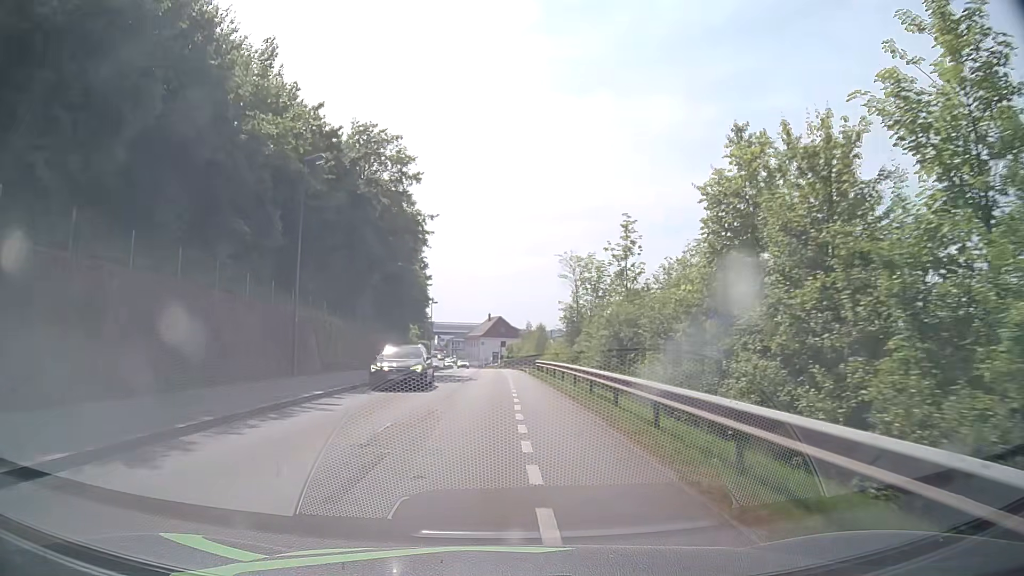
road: residential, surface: asphalt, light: Day
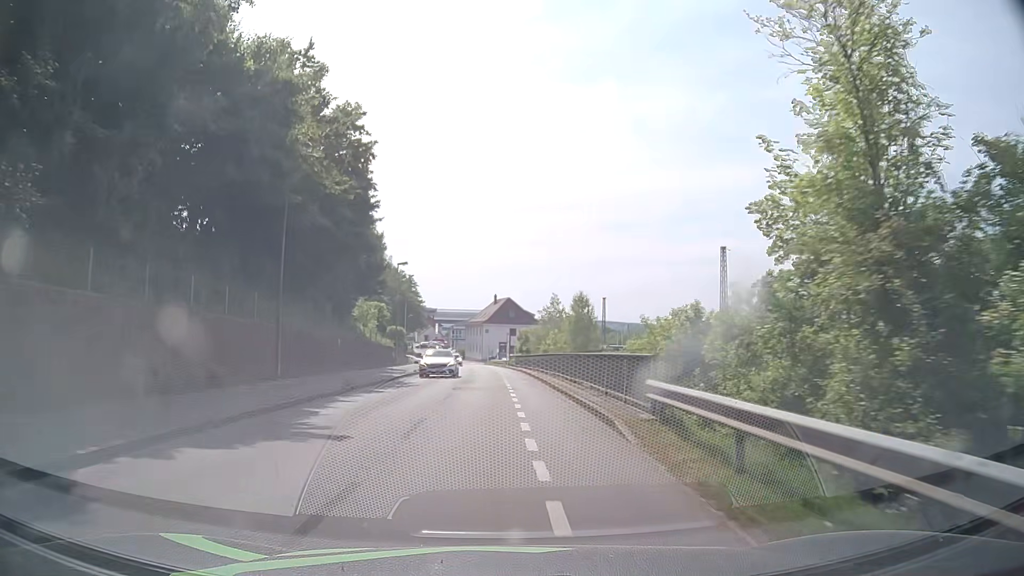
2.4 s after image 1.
(-0.4, +32.1) m; -1°
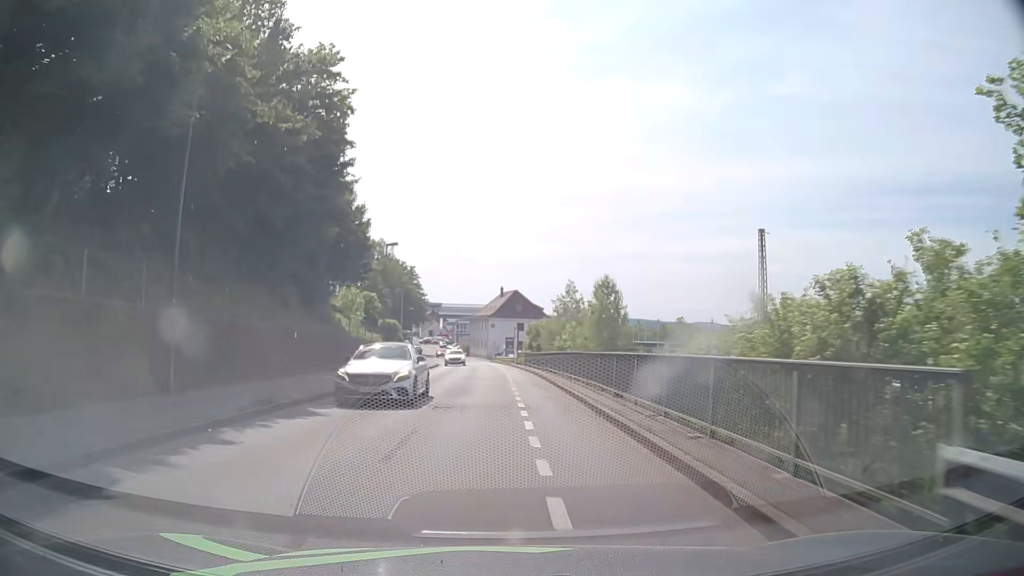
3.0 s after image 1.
(0.0, +7.9) m; 0°
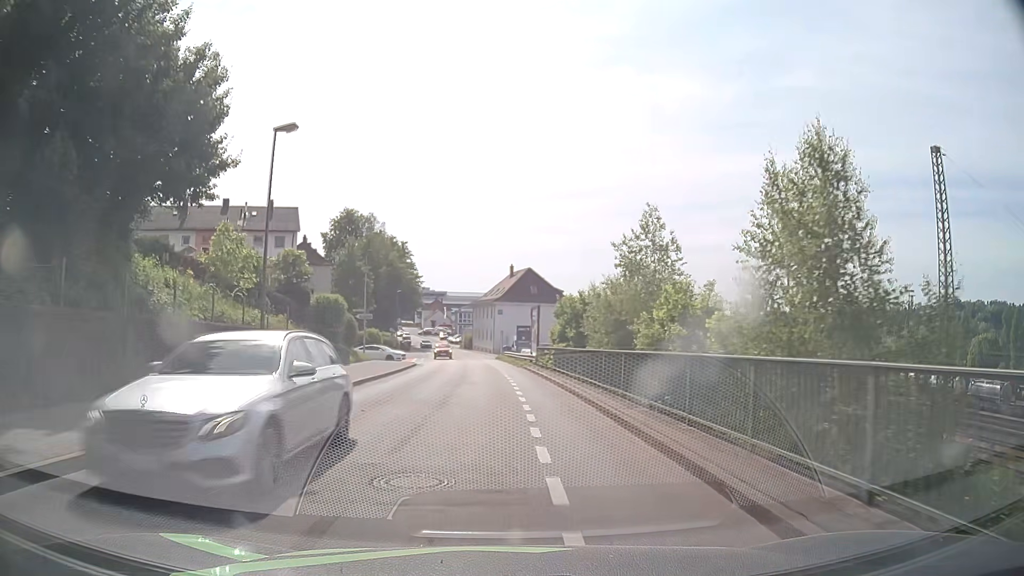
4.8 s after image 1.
(-0.2, +23.5) m; -1°
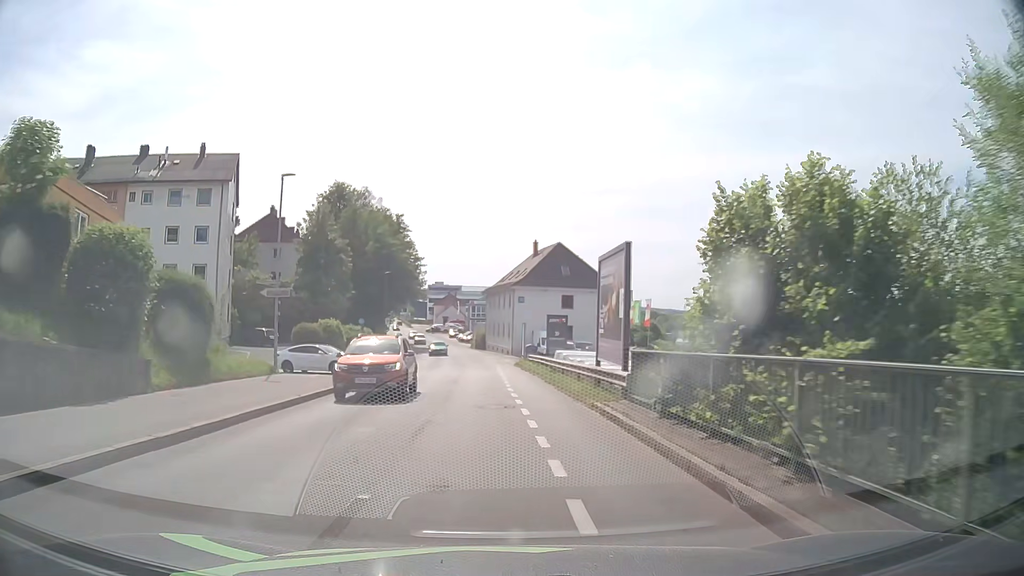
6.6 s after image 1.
(-0.4, +23.1) m; -2°
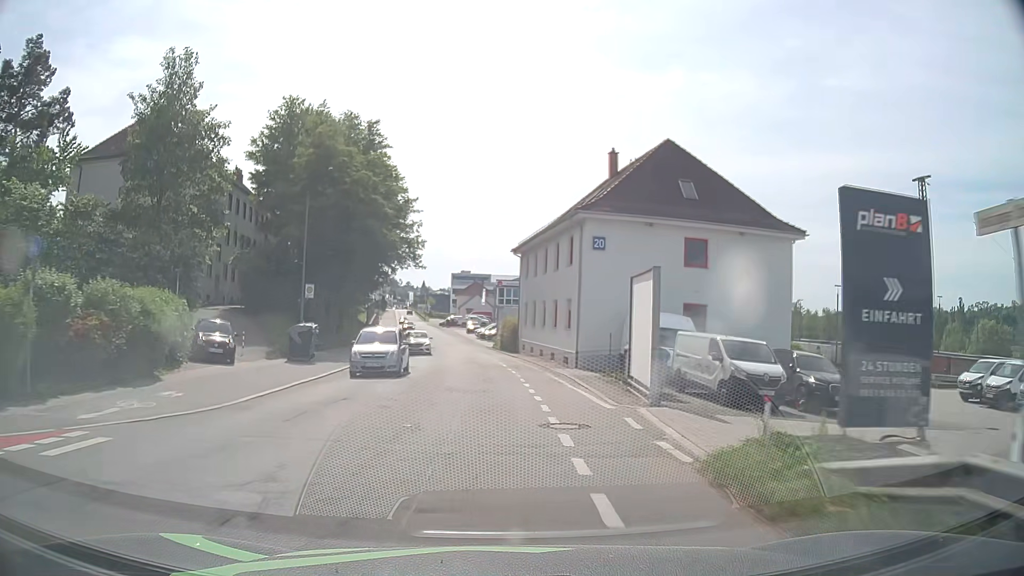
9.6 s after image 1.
(-0.5, +38.1) m; -2°
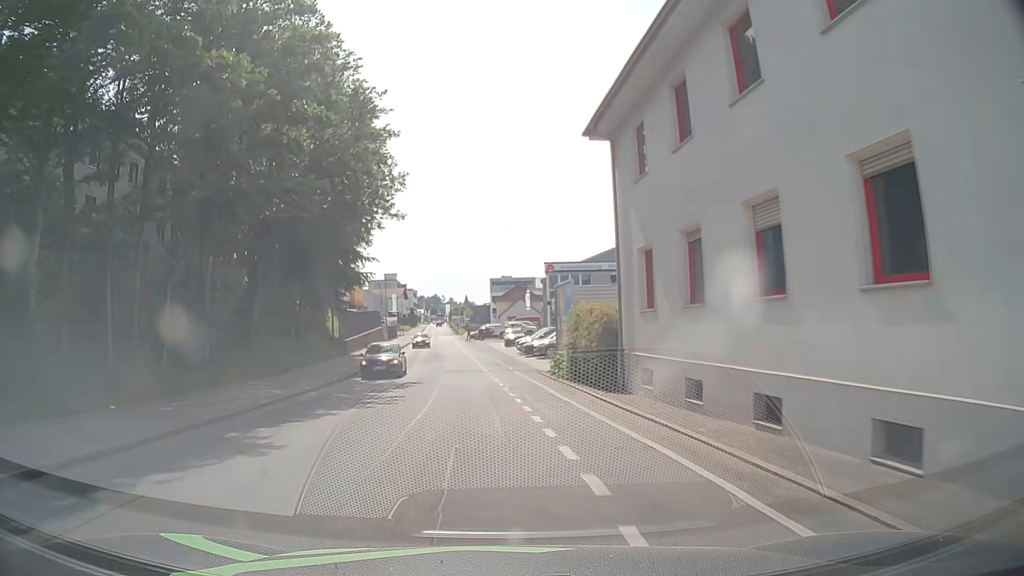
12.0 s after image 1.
(-0.8, +30.3) m; -3°
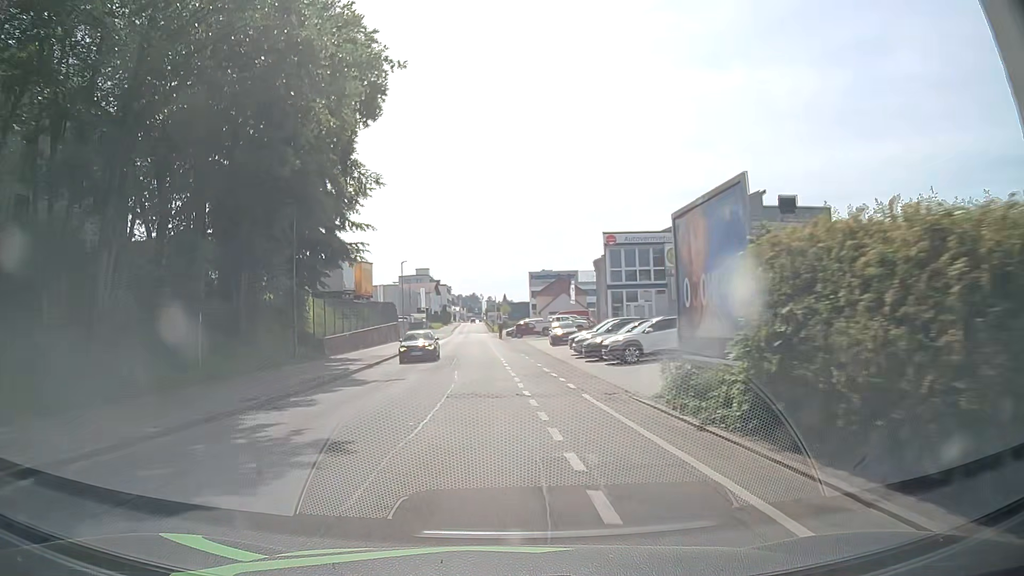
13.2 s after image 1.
(-0.6, +15.1) m; -4°
(0, +10) (-1, +20) (-1, +30) (-2, +40) (-2, +50) (-3, +60) (-3, +70) (-4, +80) (-4, +90) (-5, +100) m
